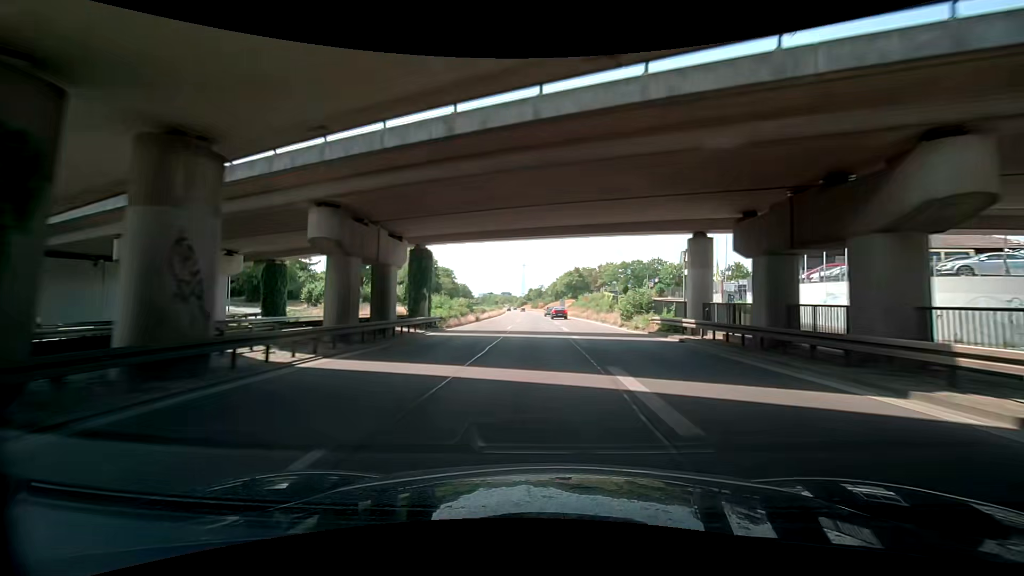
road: trunk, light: Day
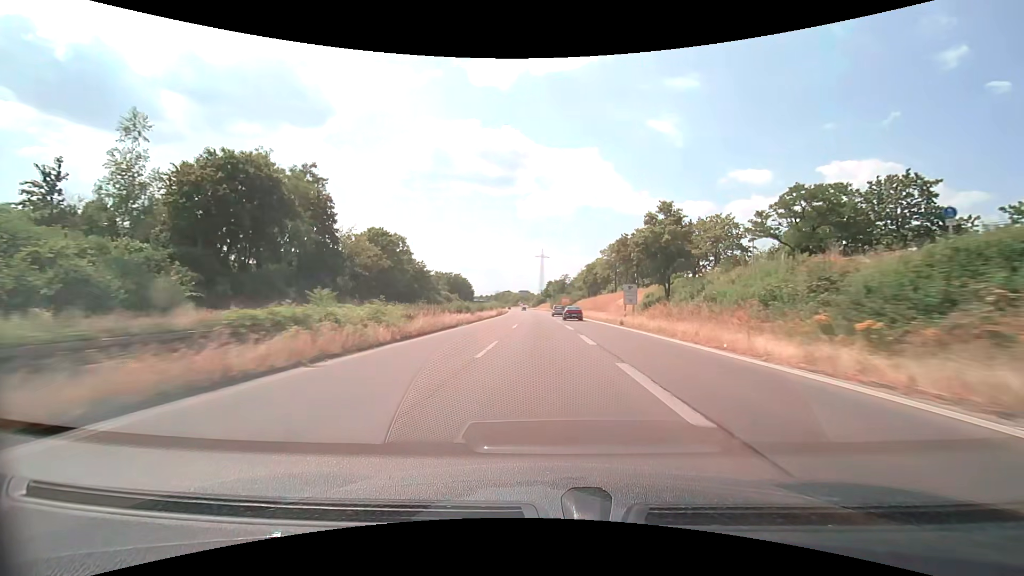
(-1.2, +72.1) m; -2°
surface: asphalt
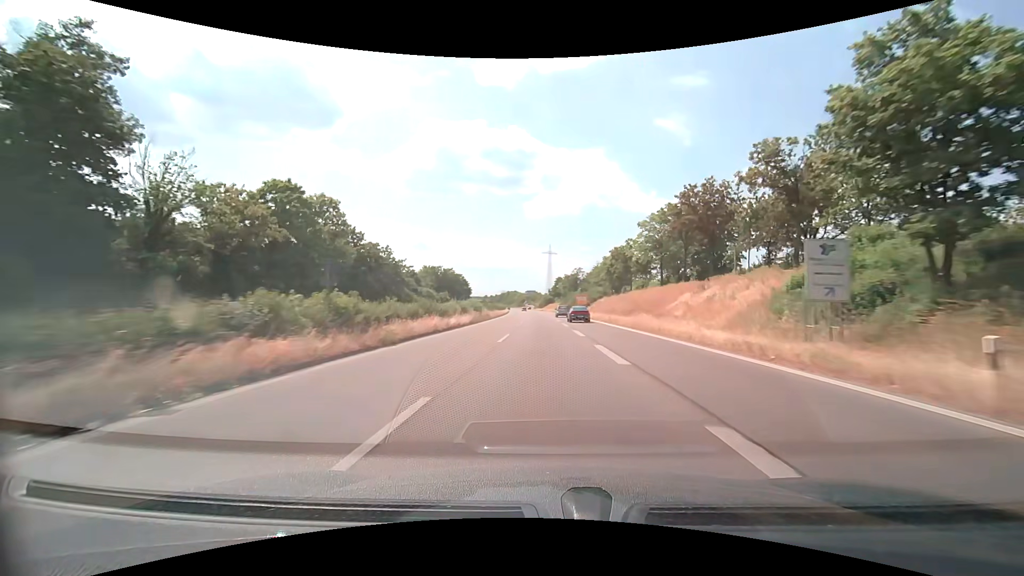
(-0.2, +30.2) m; -1°
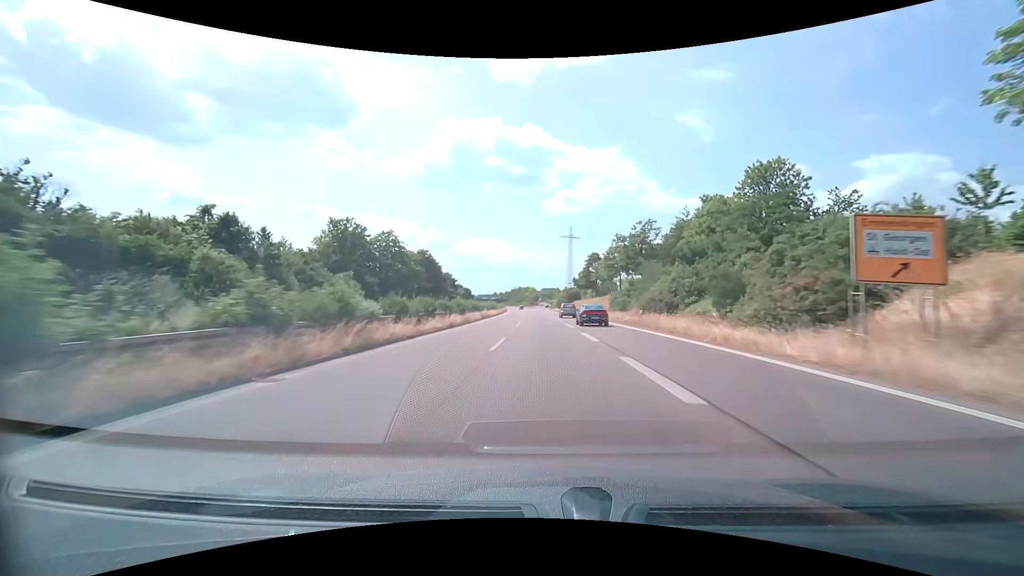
(-1.3, +77.1) m; -2°
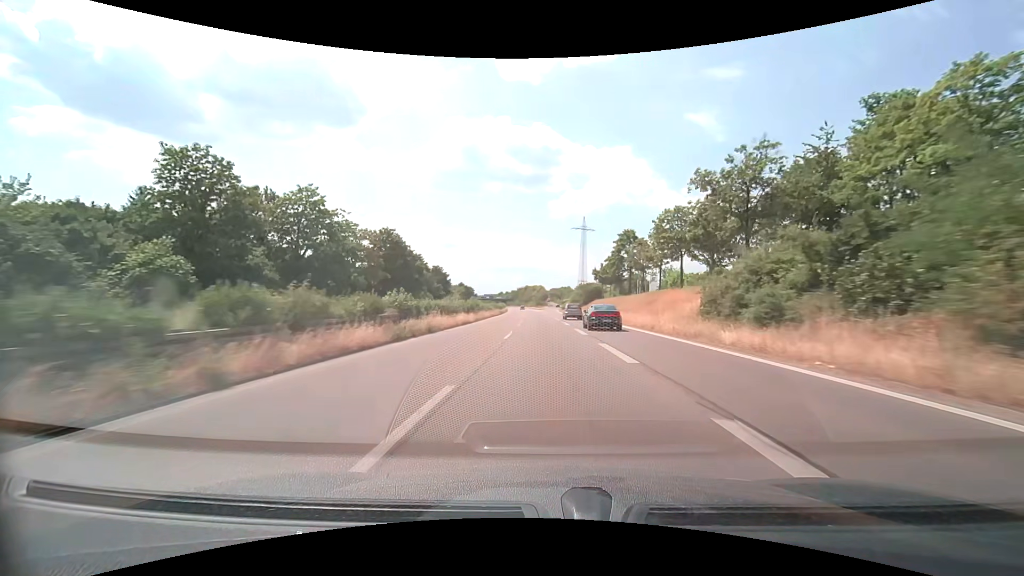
(-0.3, +31.2) m; -1°
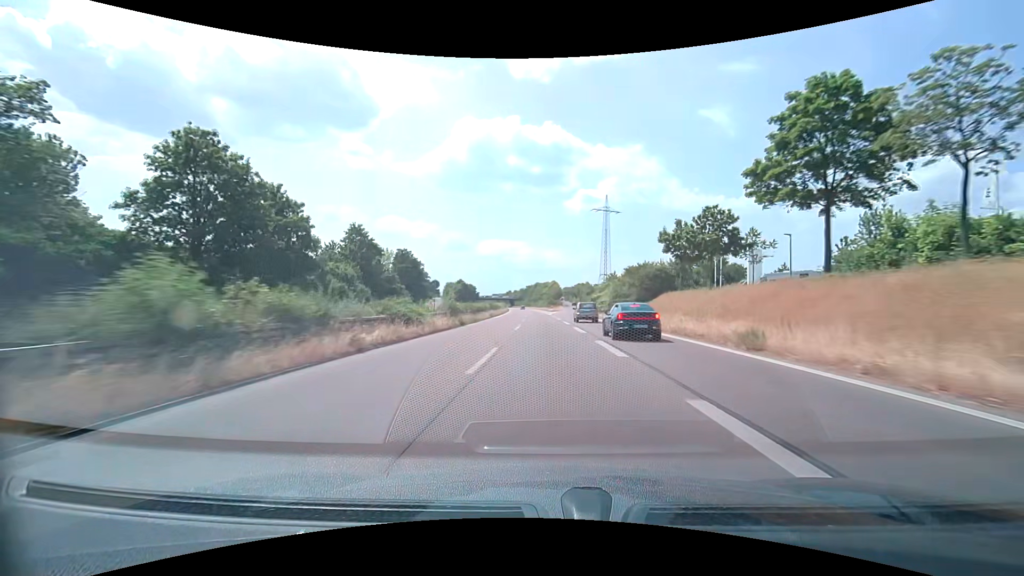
(-0.7, +47.0) m; -2°
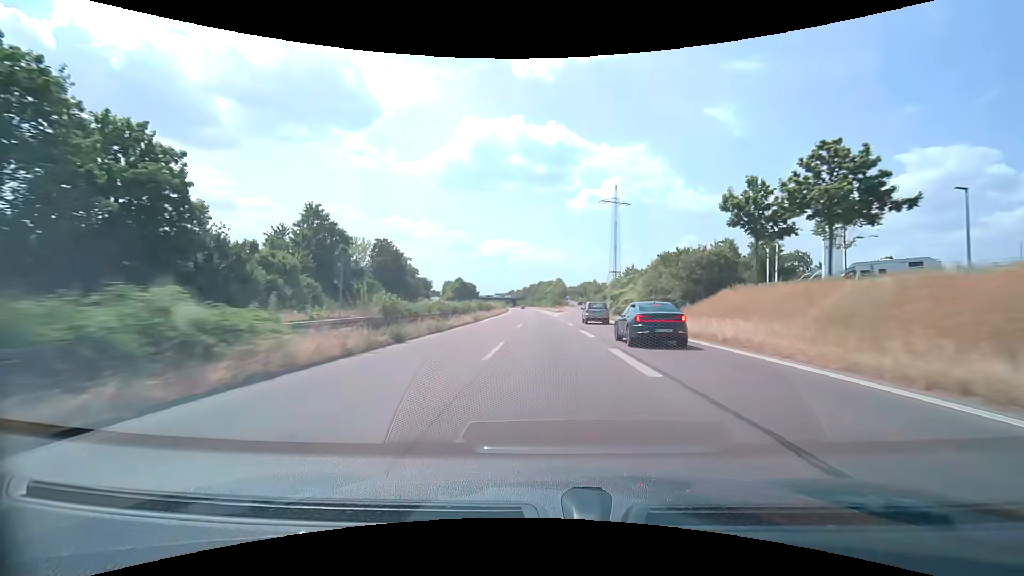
(-0.1, +15.7) m; 0°
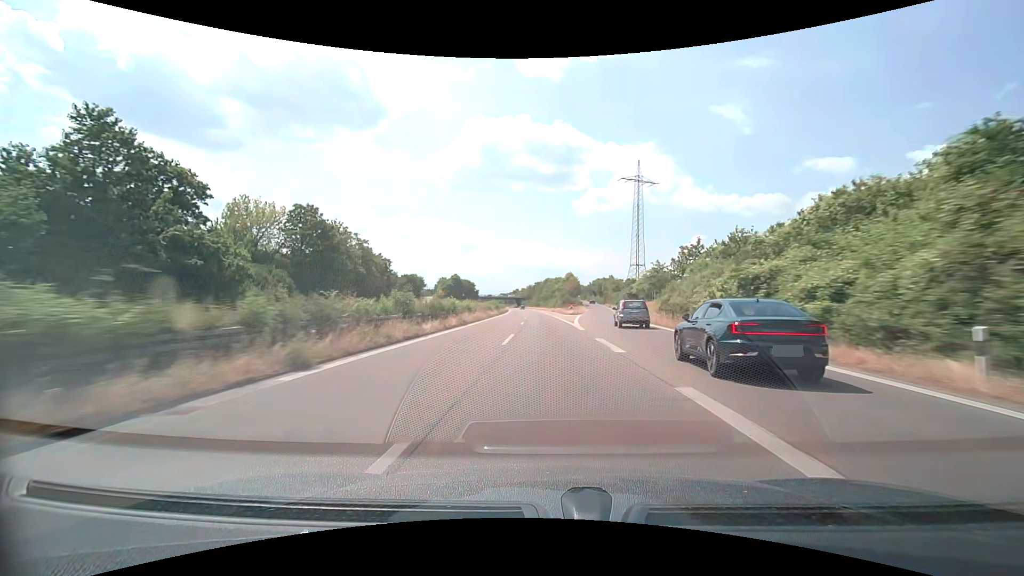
(-0.3, +31.5) m; -1°
(0, +10) (0, +20) (0, +30) (0, +40) (-1, +50) (-1, +60) (-1, +70) (-1, +80) (-2, +90) (-2, +100) m
